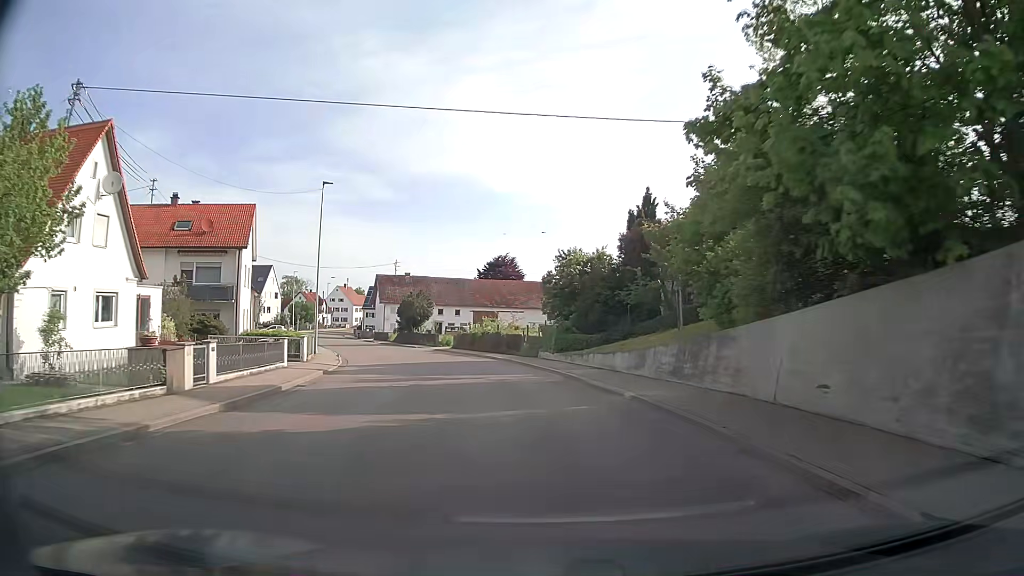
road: secondary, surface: asphalt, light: Day
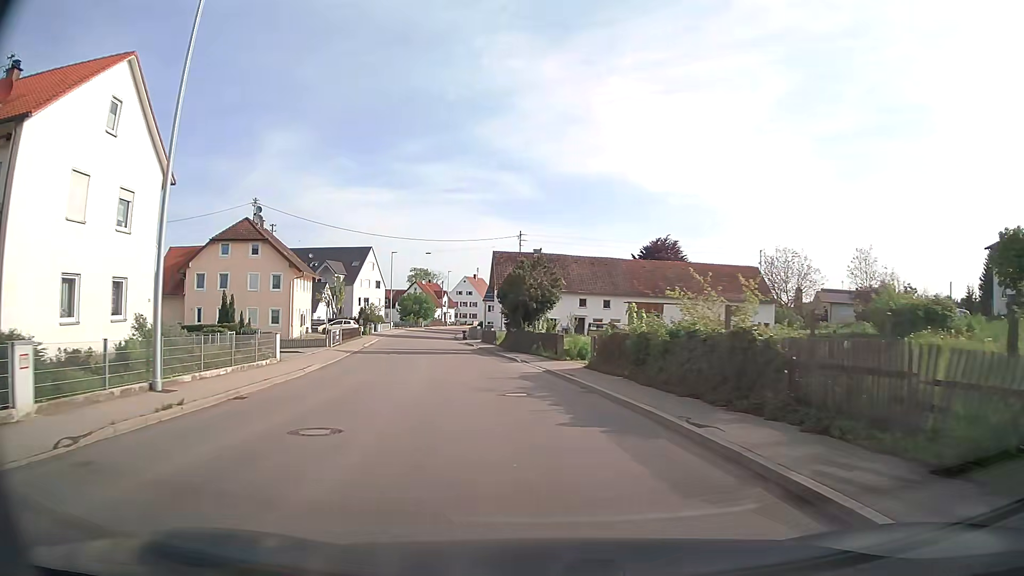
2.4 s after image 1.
(-3.2, +28.5) m; -13°
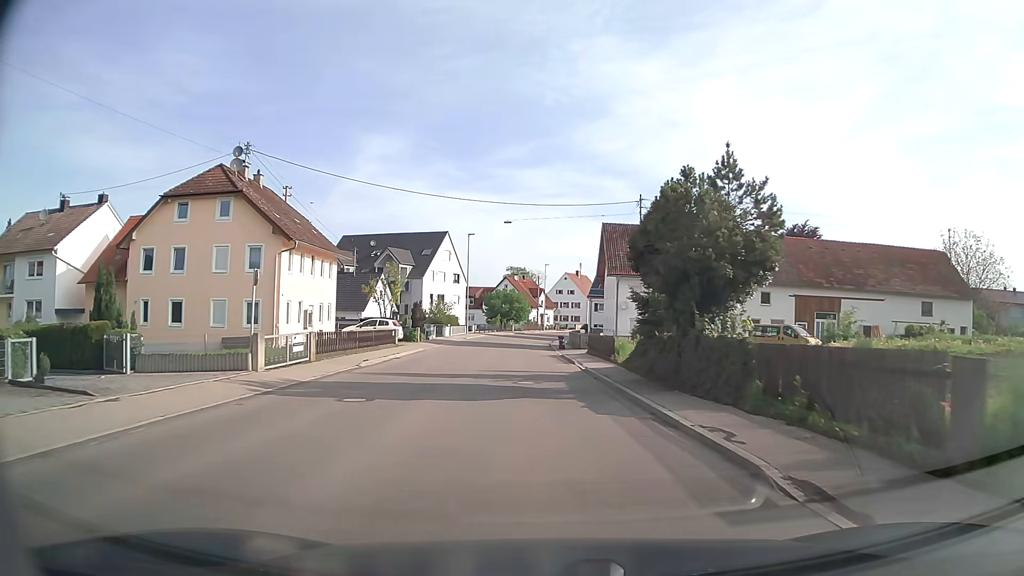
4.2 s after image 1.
(-2.0, +22.0) m; -9°
(0, +10) (-1, +20) (-1, +30) (-1, +40) (-1, +50) (-1, +60) (-1, +70) (0, +80) (+2, +90) (+4, +100) m
